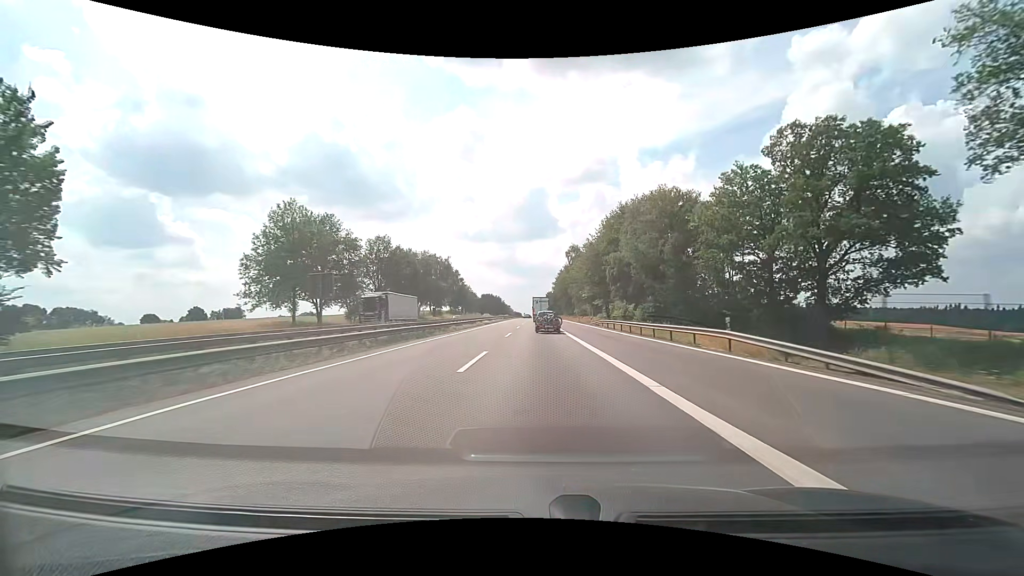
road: motorway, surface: asphalt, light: Day
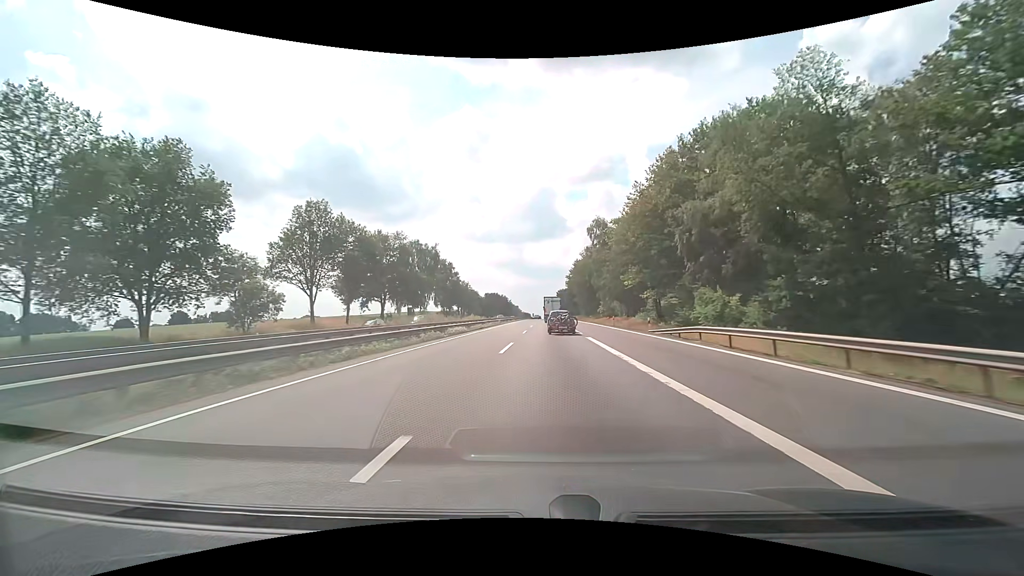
(-0.1, +30.8) m; -1°
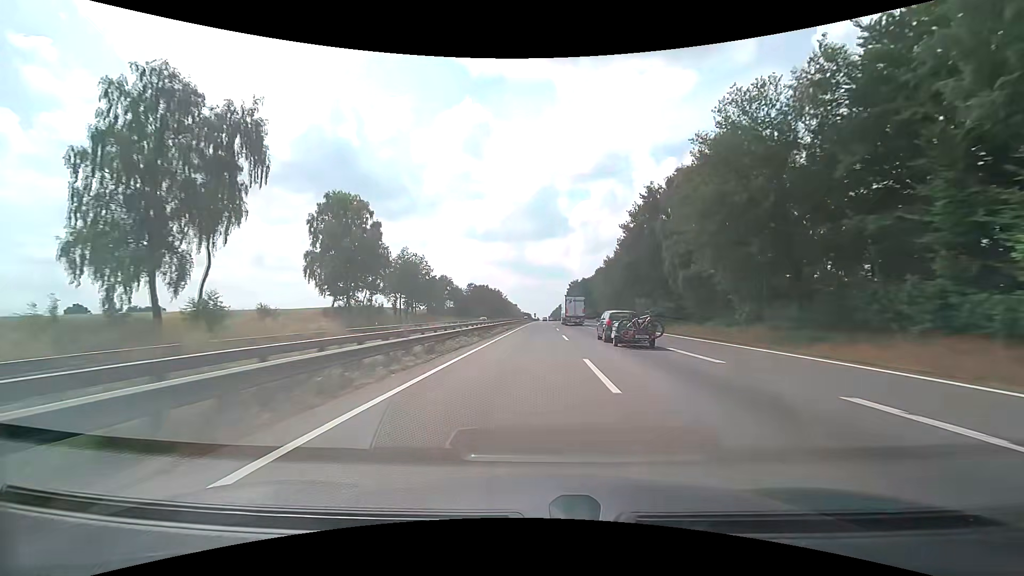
(-1.2, +81.3) m; 0°
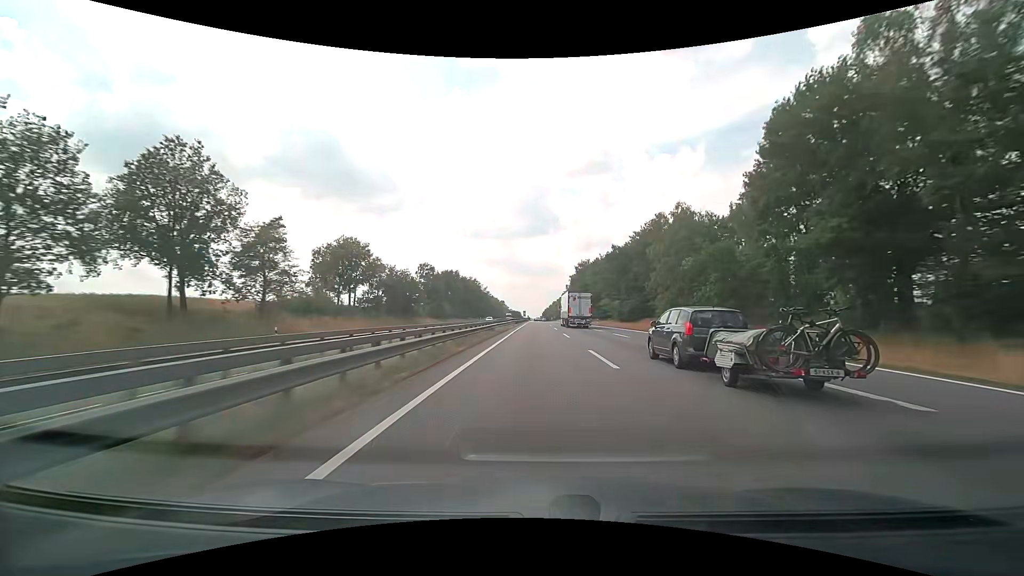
(+0.8, +68.9) m; +1°
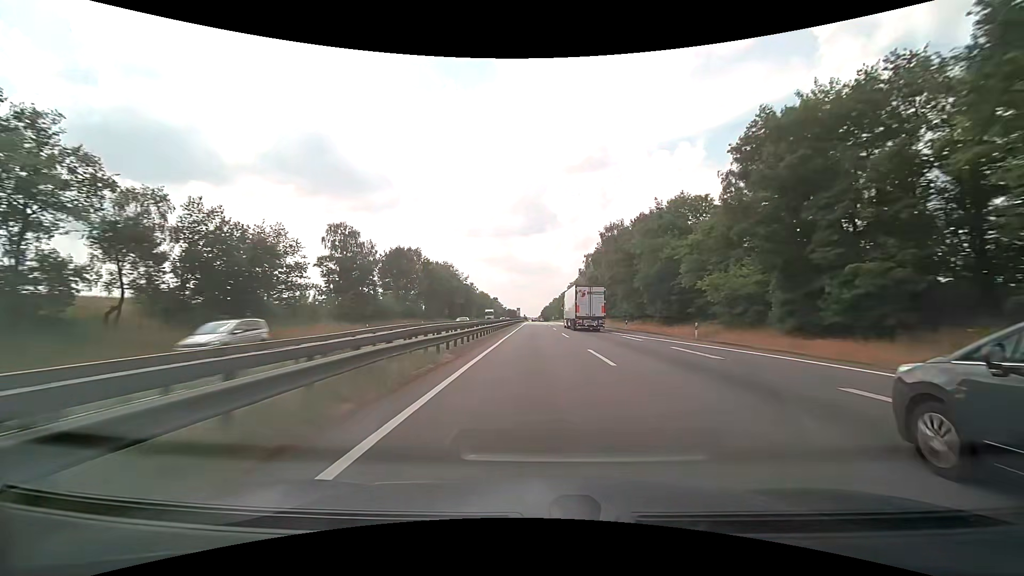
(+0.6, +53.8) m; +1°
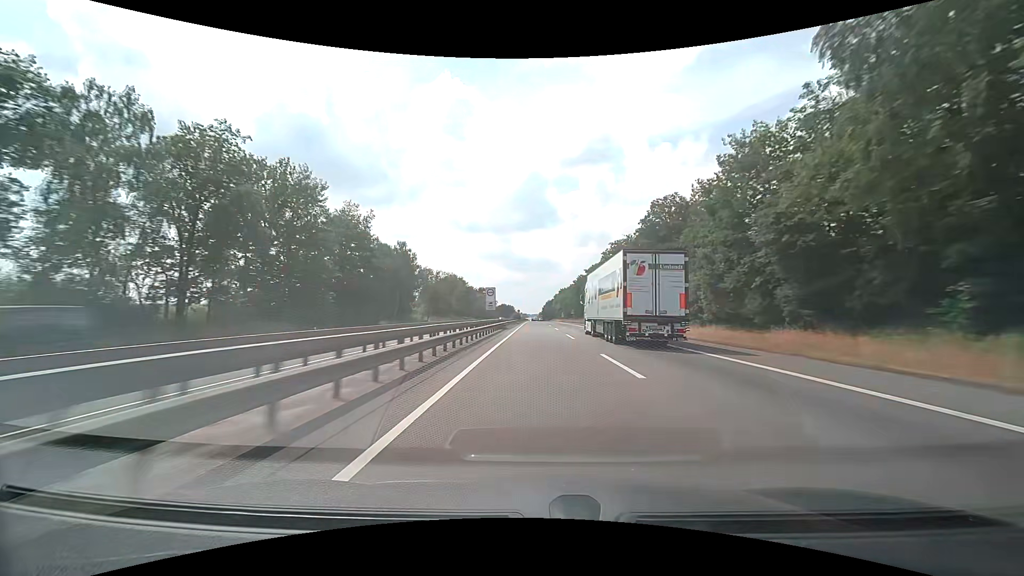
(-0.3, +93.8) m; 0°
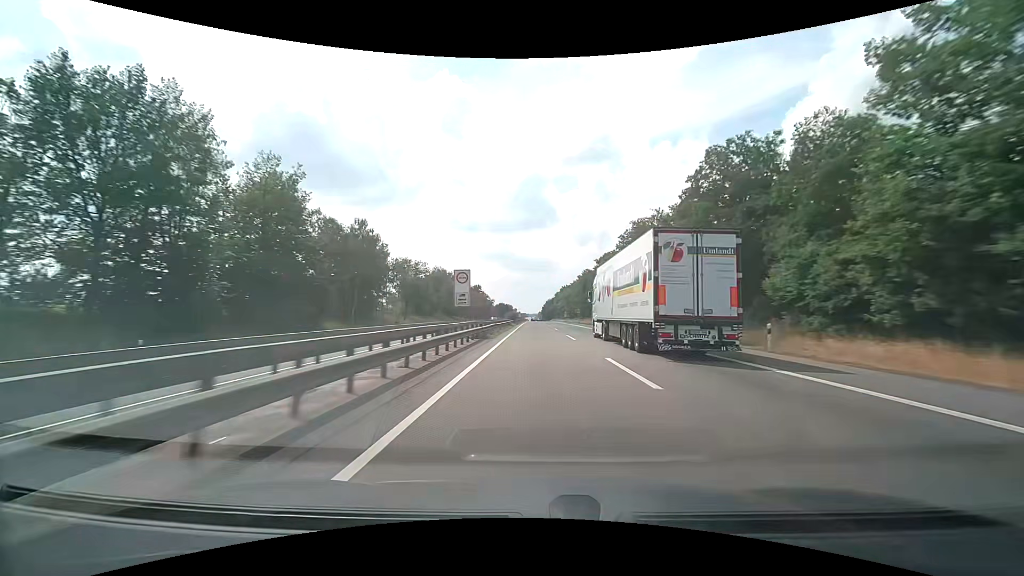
(0.0, +19.4) m; 0°
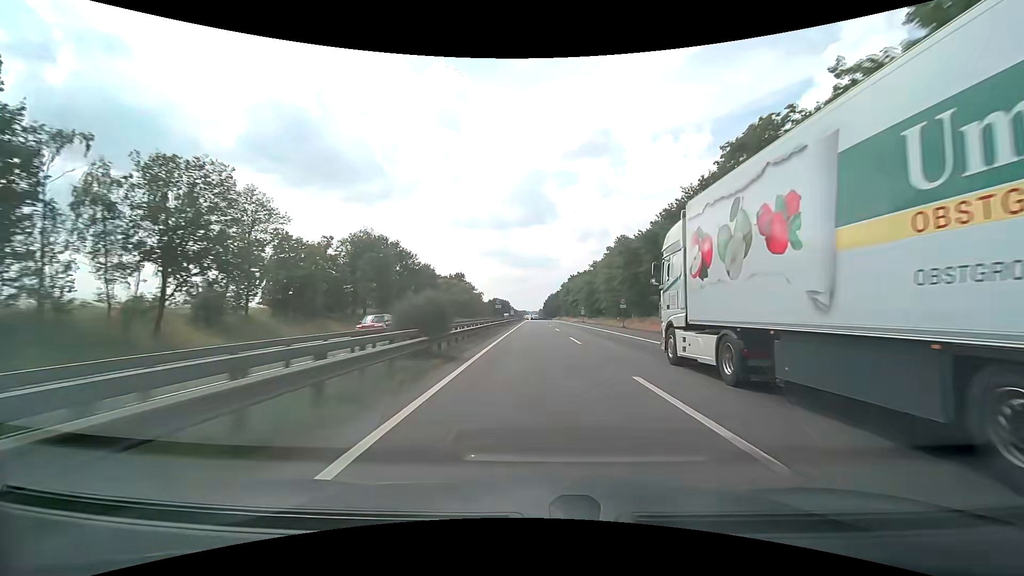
(0.0, +59.5) m; 0°
(0, +10) (0, +20) (0, +30) (0, +40) (0, +50) (0, +60) (0, +70) (0, +80) (0, +90) (0, +100) m
